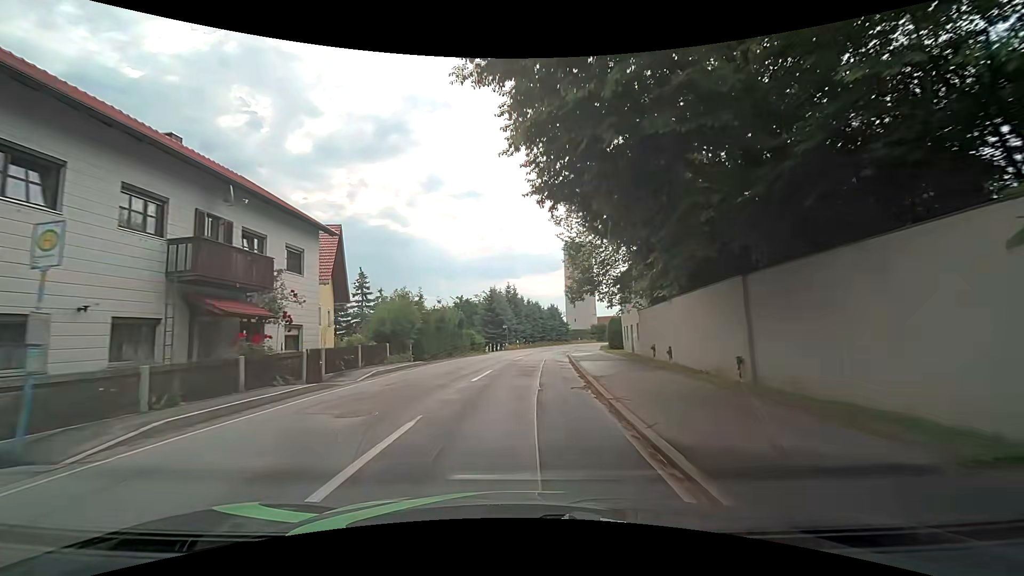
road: tertiary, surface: asphalt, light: Day
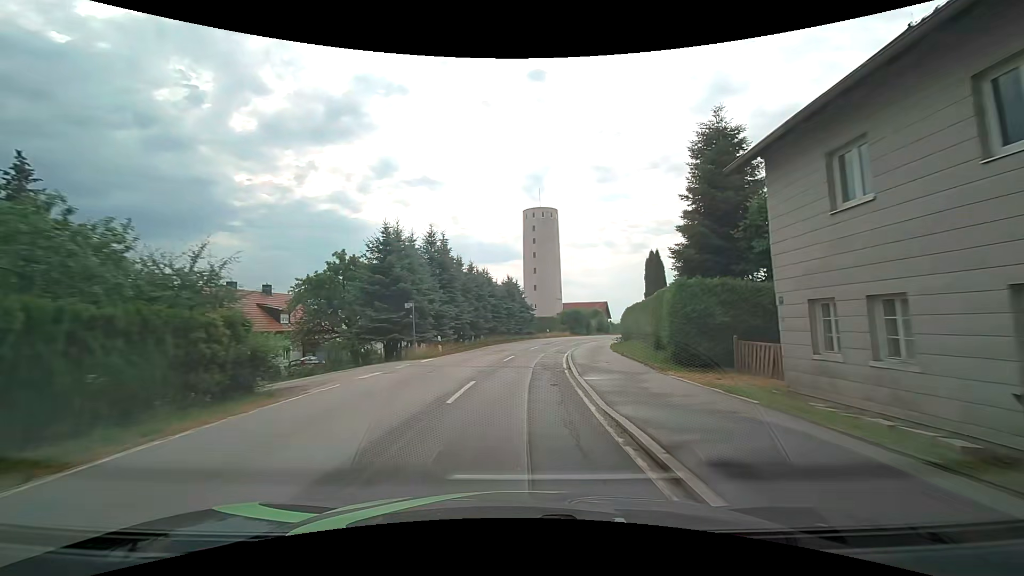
(+1.3, +29.3) m; +5°
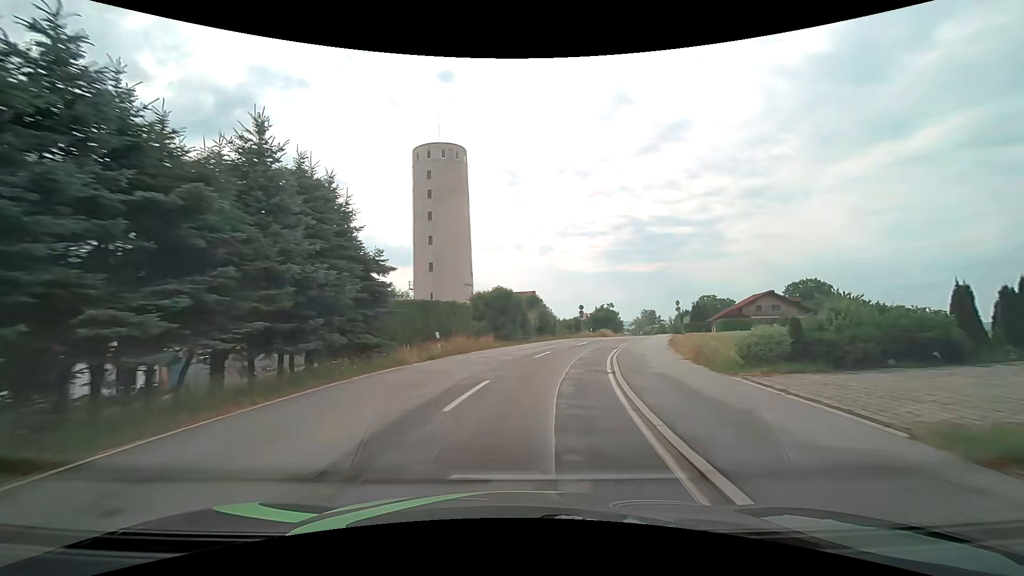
(+2.9, +37.7) m; +10°
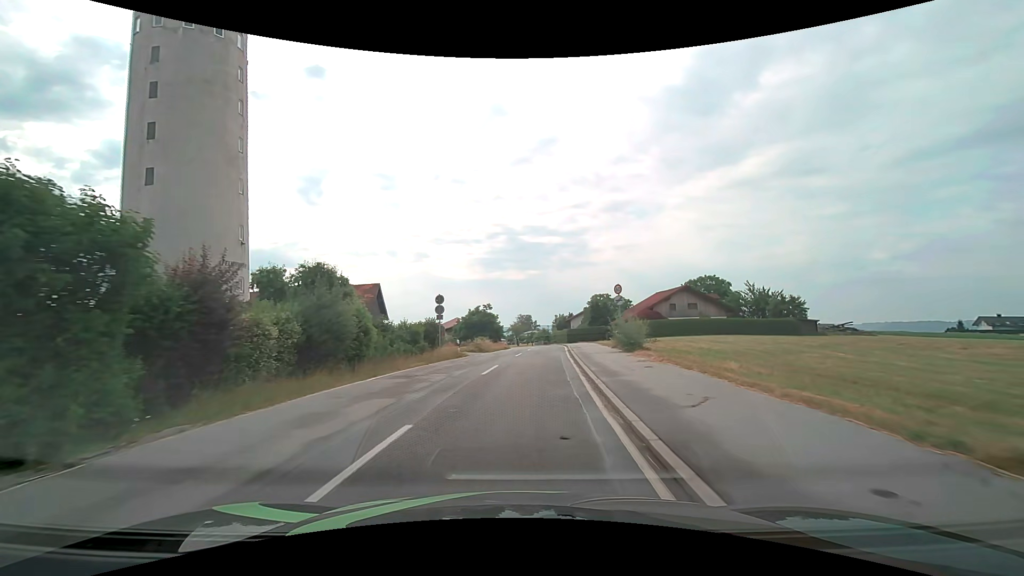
(+4.2, +28.2) m; +15°
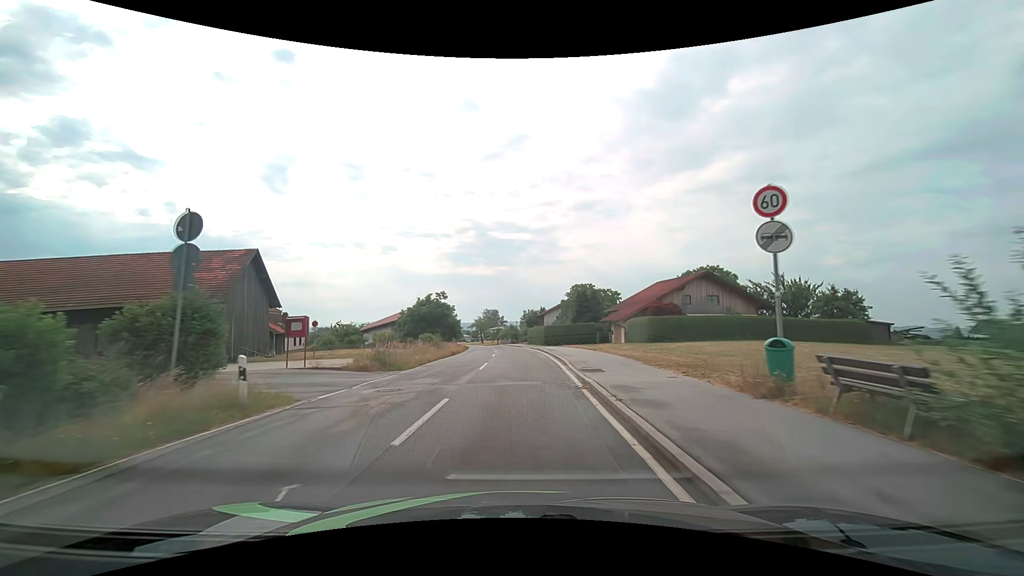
(+0.7, +21.2) m; +3°
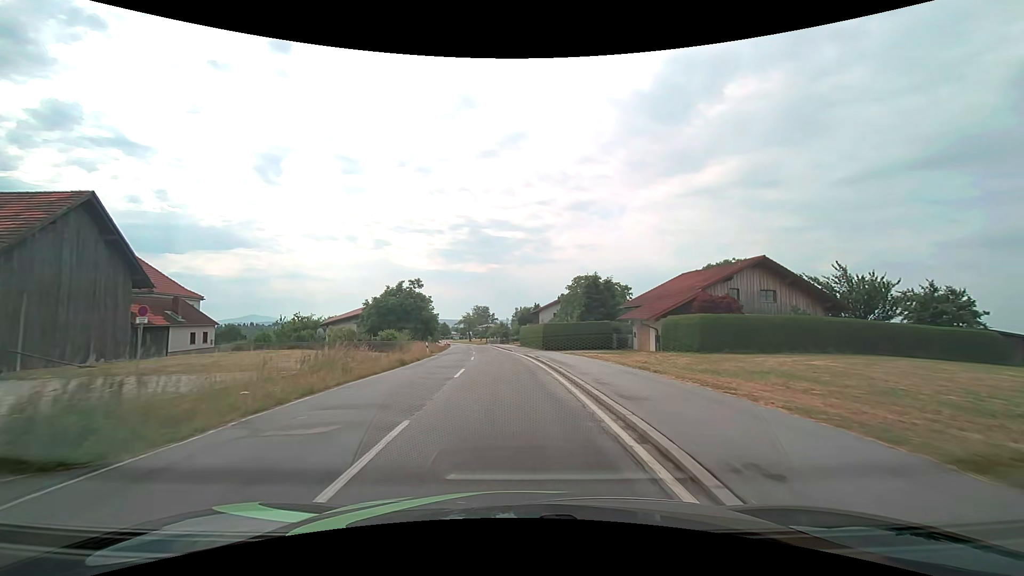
(+0.1, +14.4) m; +1°
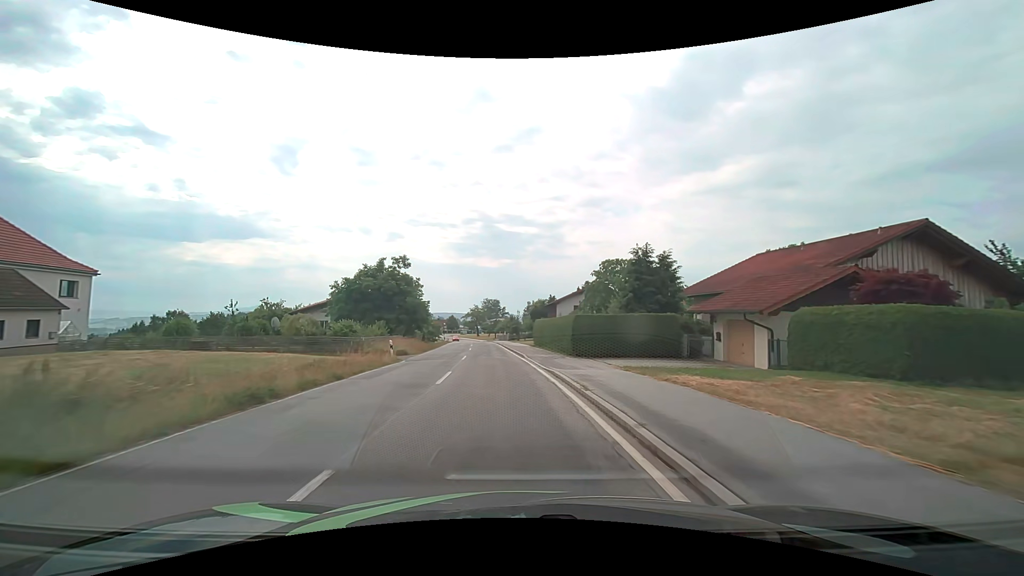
(-0.1, +14.9) m; -1°
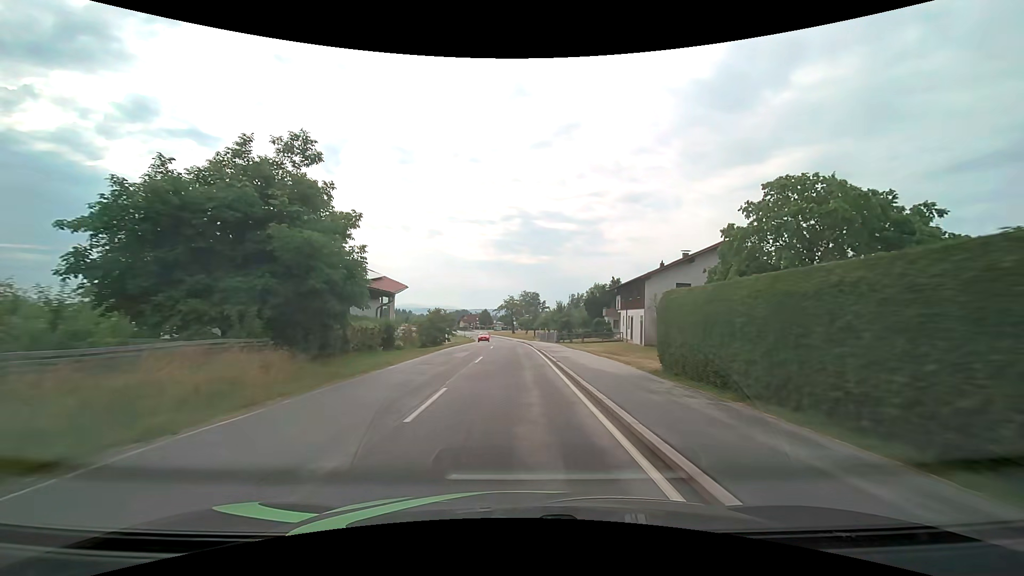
(-1.4, +31.8) m; -4°
(0, +10) (0, +20) (0, +30) (-1, +40) (-1, +50) (-1, +60) (-2, +70) (-2, +80) (-3, +90) (-4, +100) m
